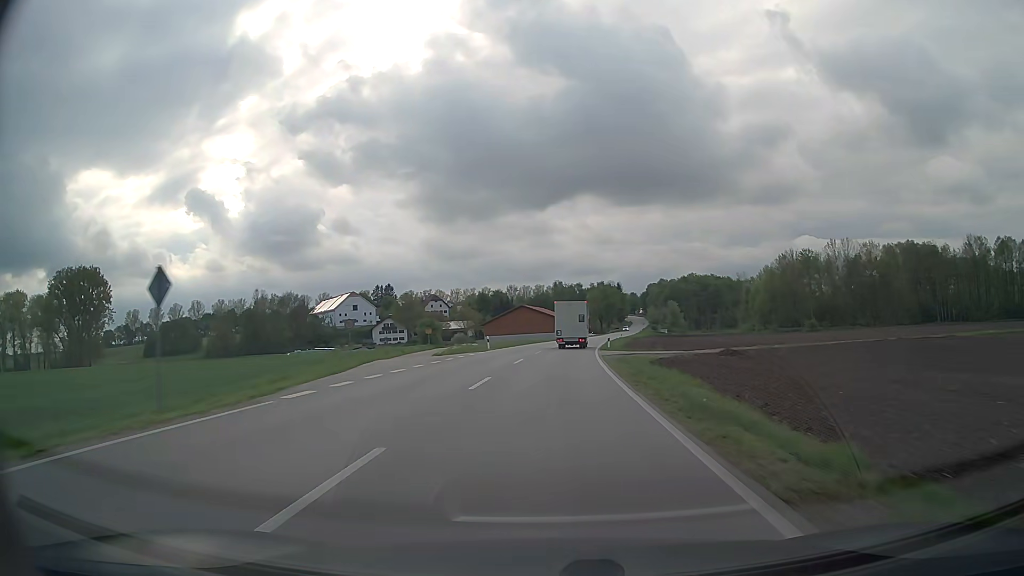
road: secondary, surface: asphalt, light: Day
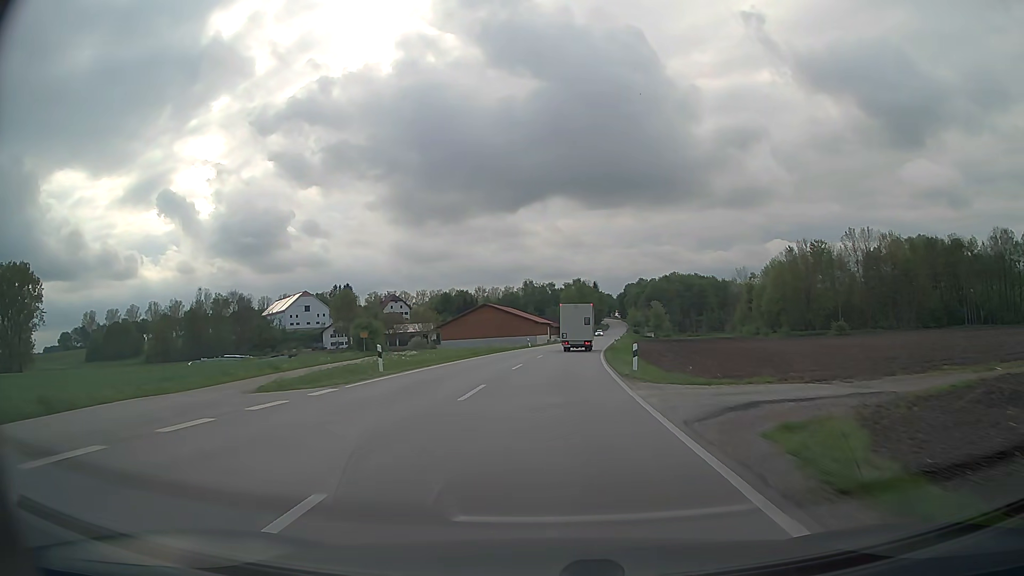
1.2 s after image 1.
(+0.6, +26.2) m; +3°
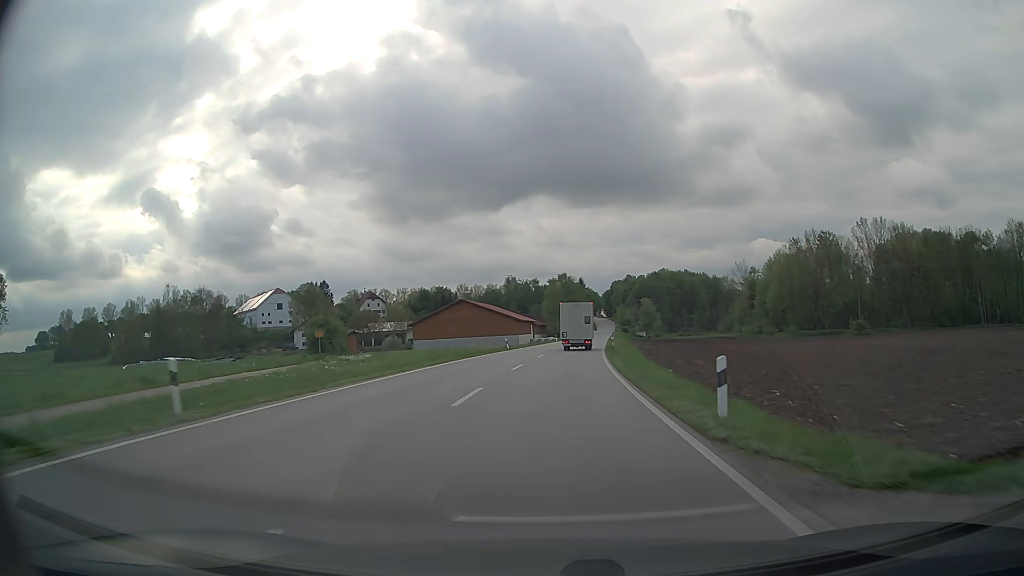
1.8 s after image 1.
(+0.2, +13.0) m; +1°
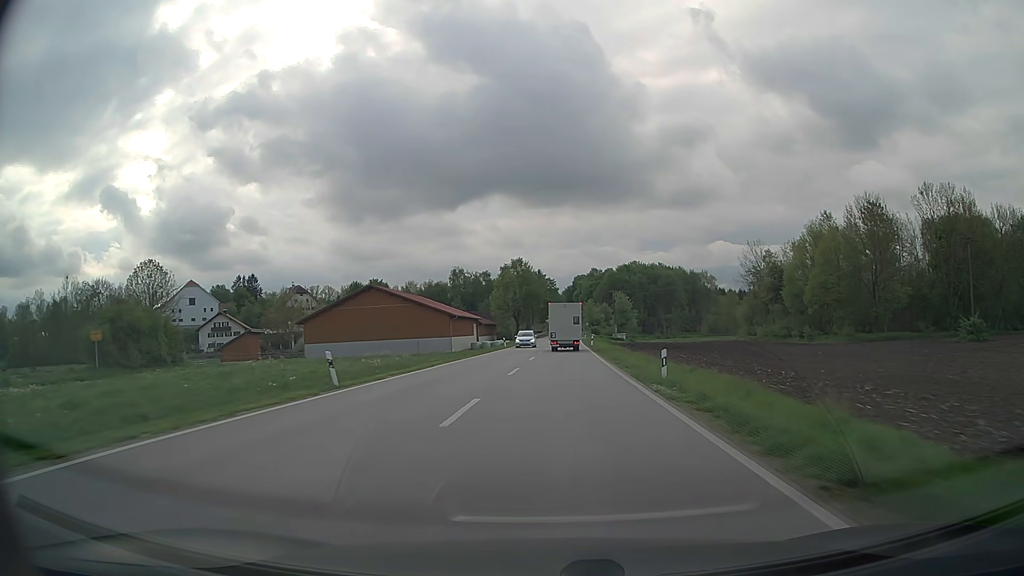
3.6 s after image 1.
(+1.4, +38.6) m; +4°
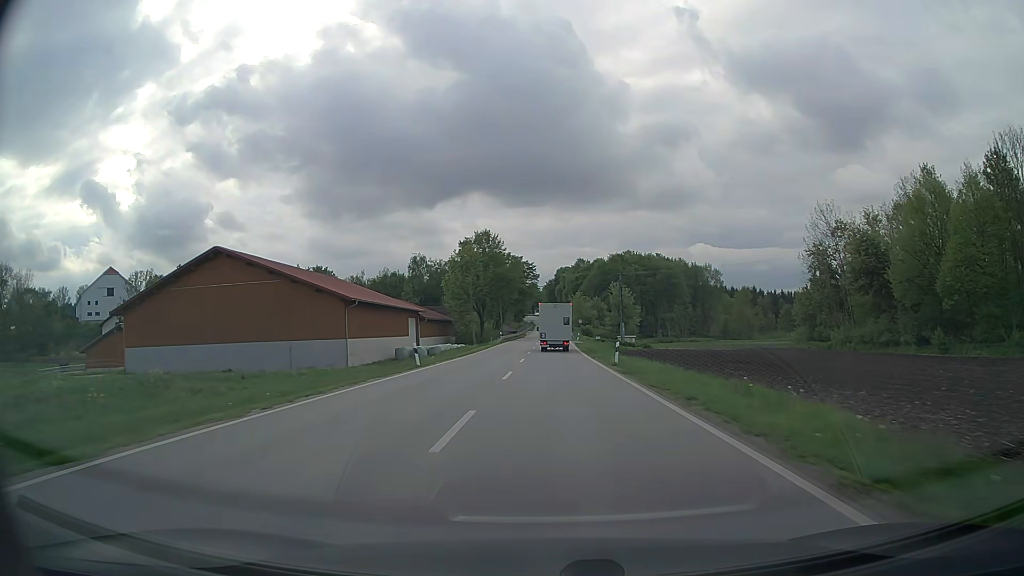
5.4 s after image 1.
(+0.7, +38.1) m; +2°
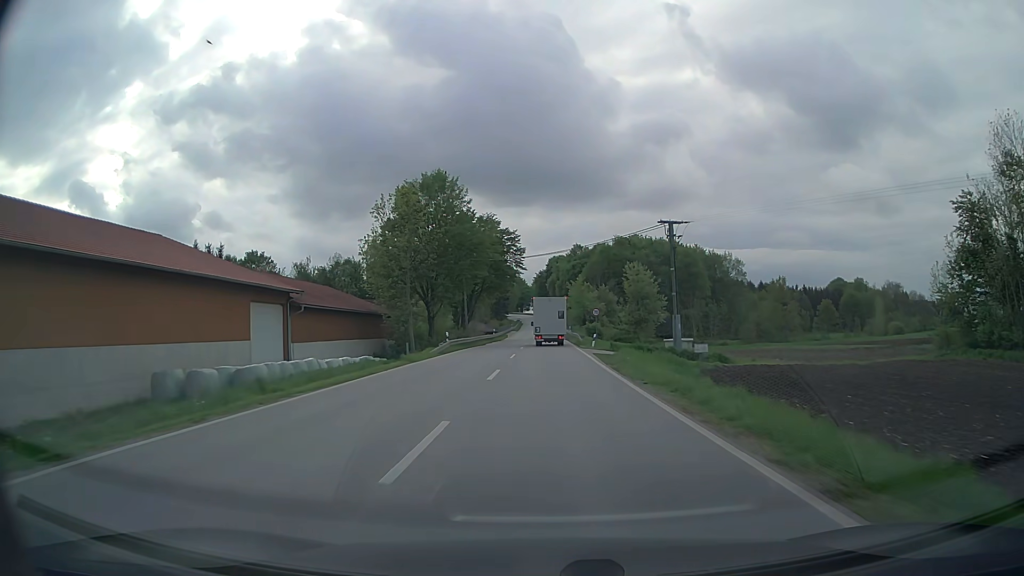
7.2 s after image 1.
(+0.4, +37.8) m; +1°
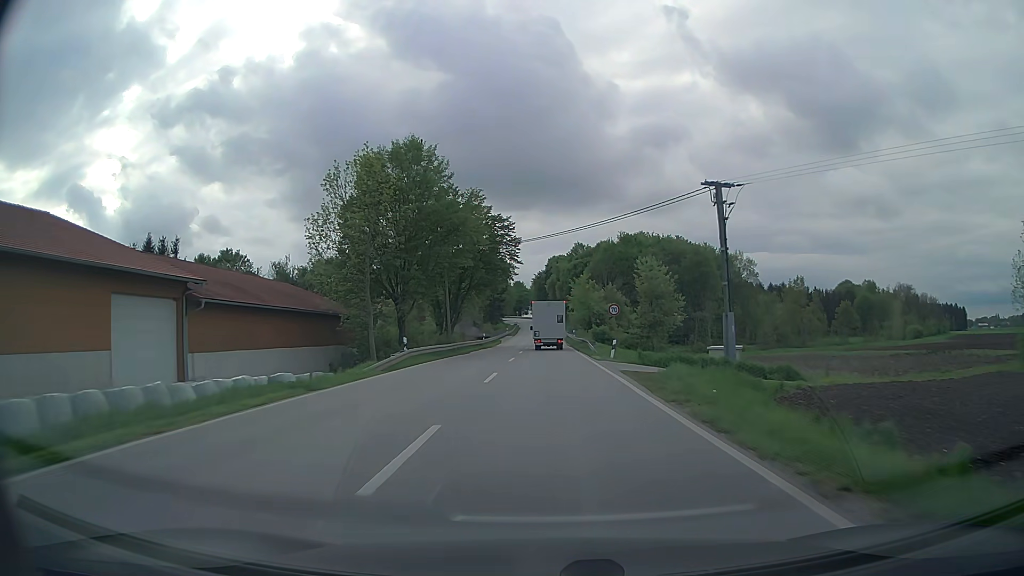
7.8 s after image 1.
(0.0, +12.5) m; 0°
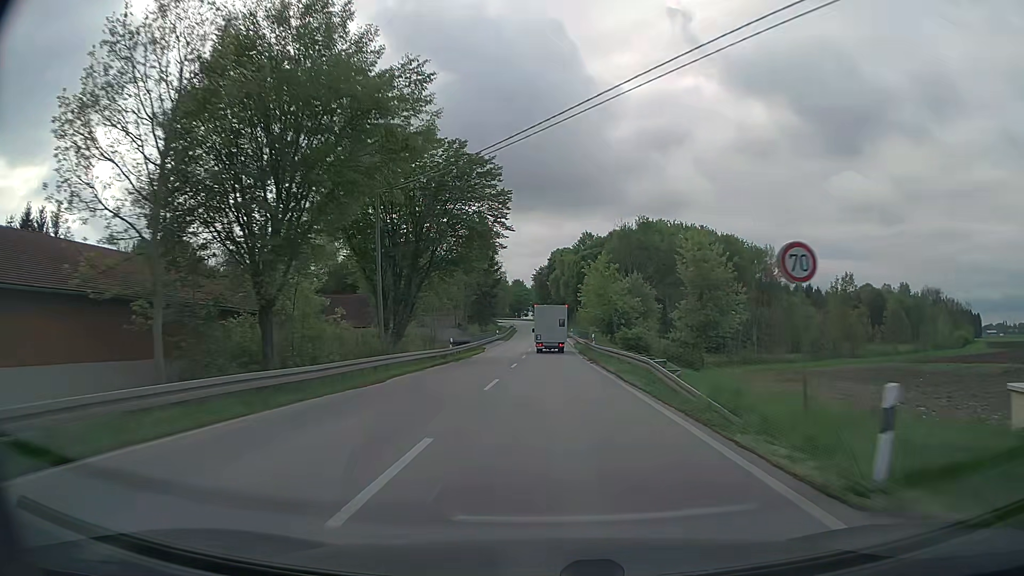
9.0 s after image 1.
(-0.1, +24.9) m; 0°
(0, +10) (0, +20) (0, +30) (0, +40) (0, +50) (0, +60) (0, +70) (0, +80) (0, +90) (0, +100) m
